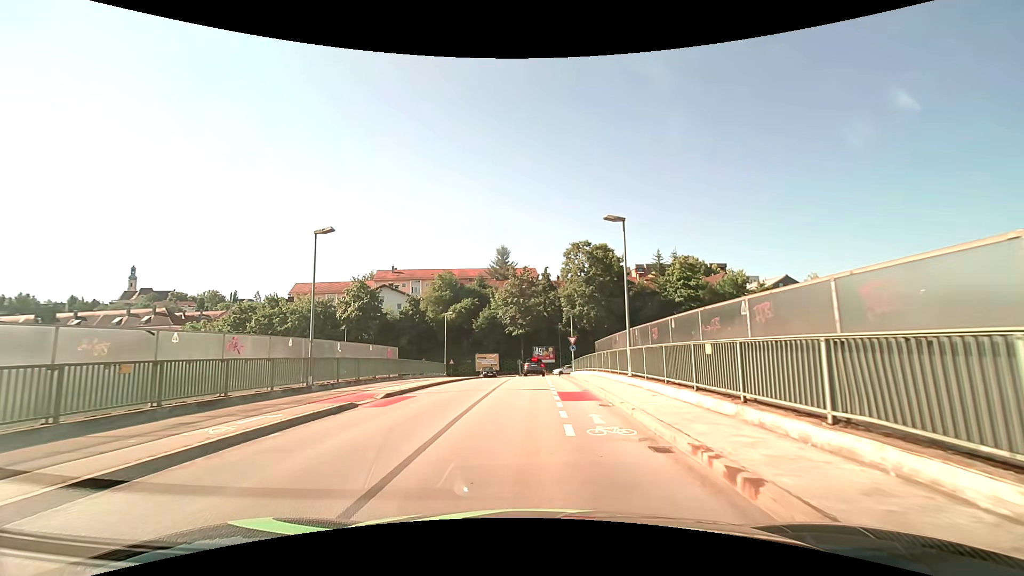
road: unclassified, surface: asphalt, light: Day
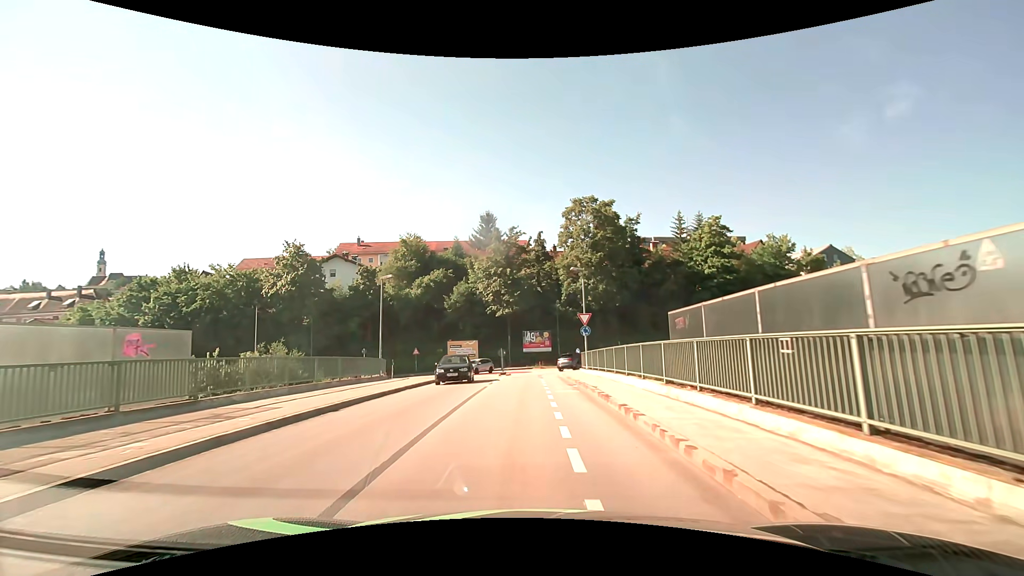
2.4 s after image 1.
(+0.2, +18.9) m; +1°
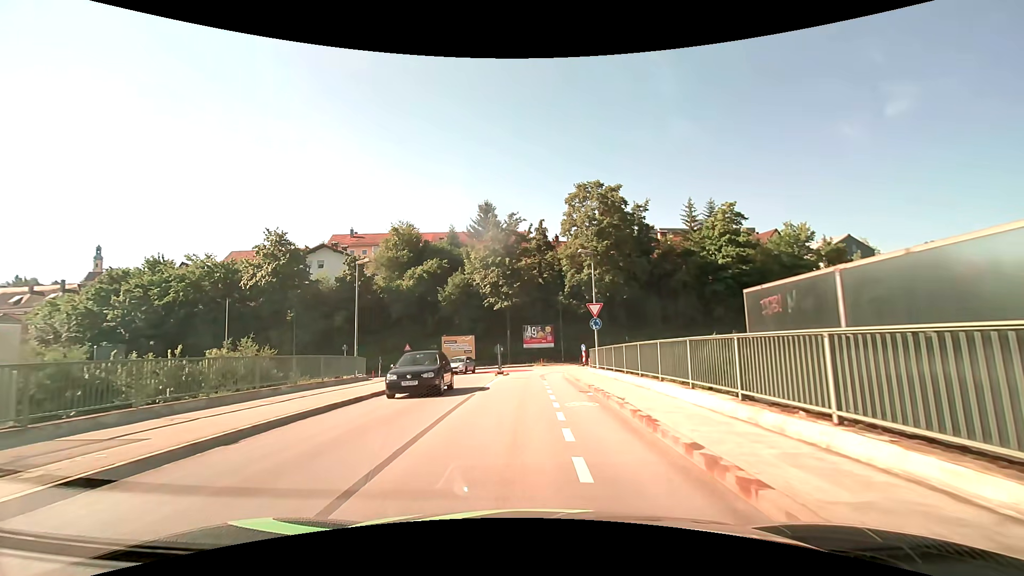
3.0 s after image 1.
(0.0, +4.5) m; 0°
